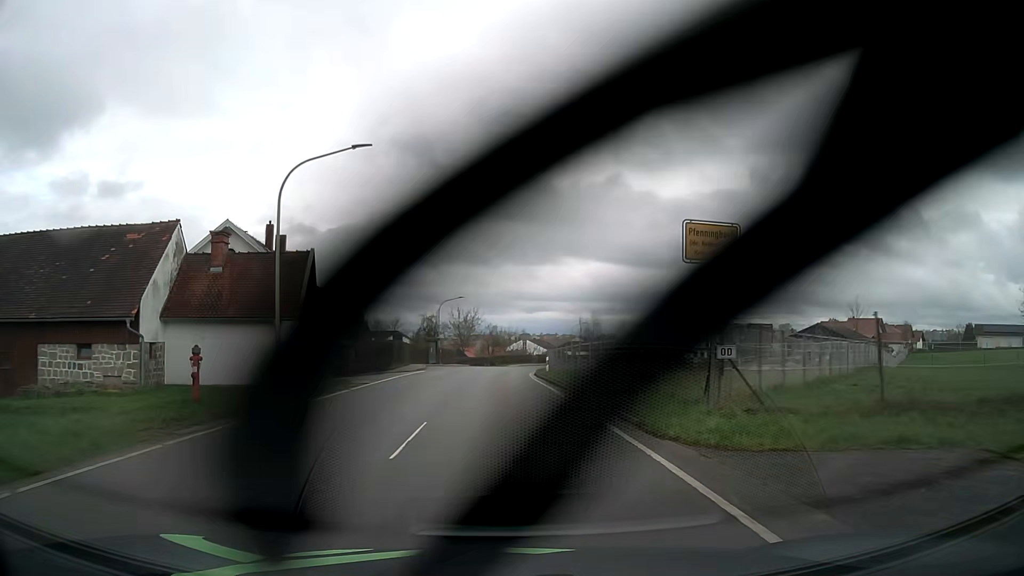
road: tertiary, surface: asphalt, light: Day
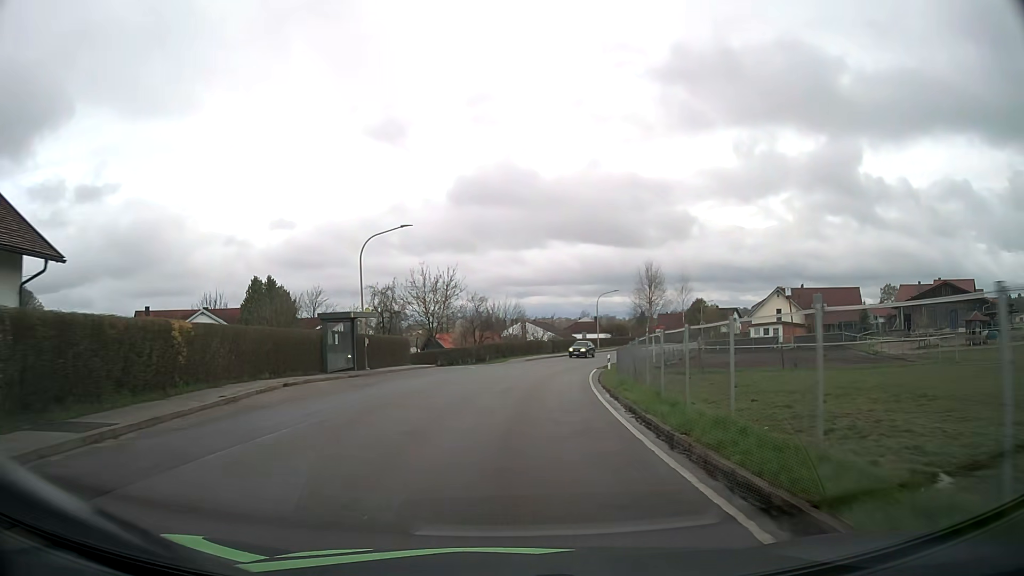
(-0.7, +39.0) m; 0°
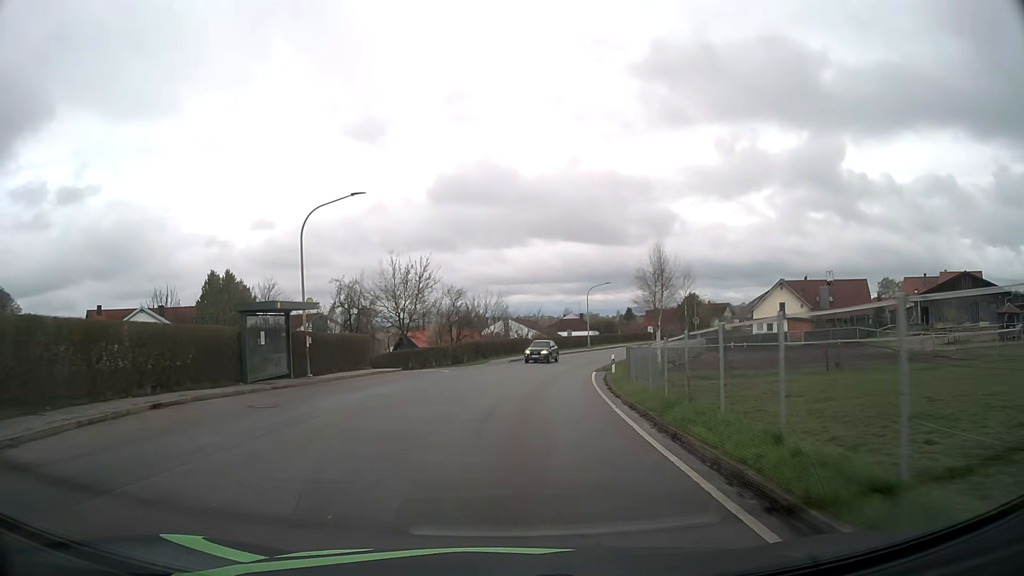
(+0.1, +7.6) m; +2°
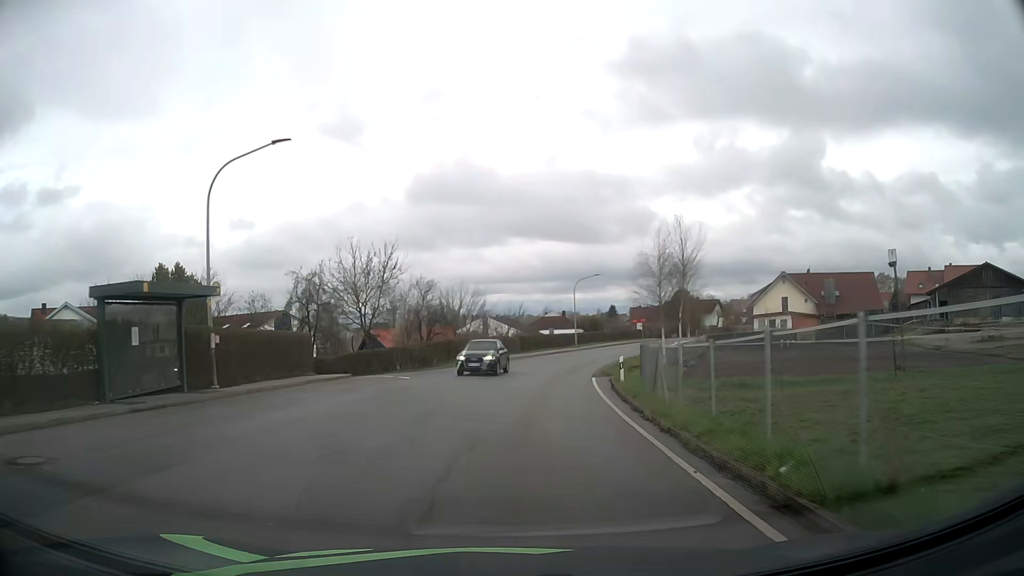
(+0.1, +7.5) m; +1°
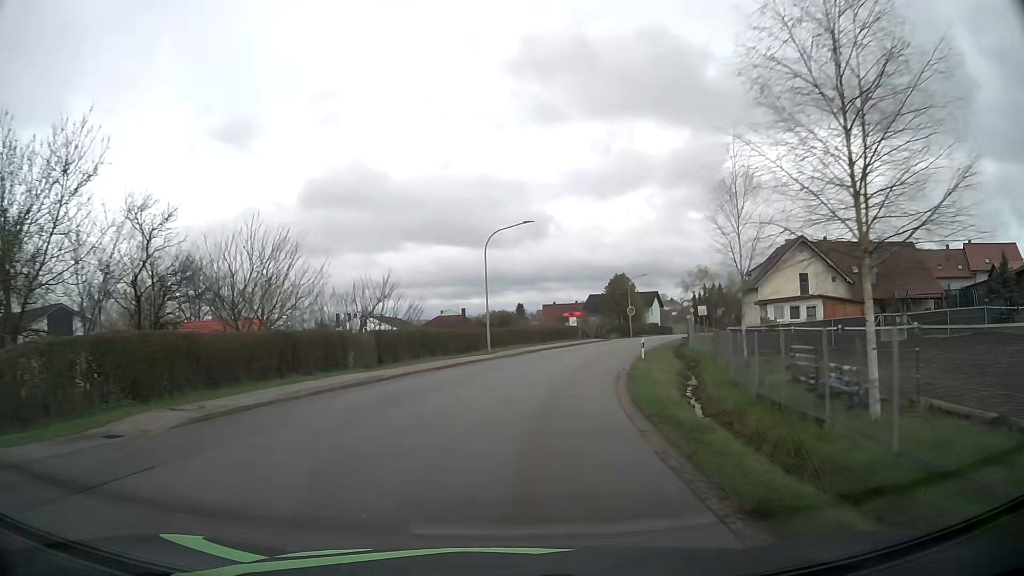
(+2.1, +30.3) m; +8°
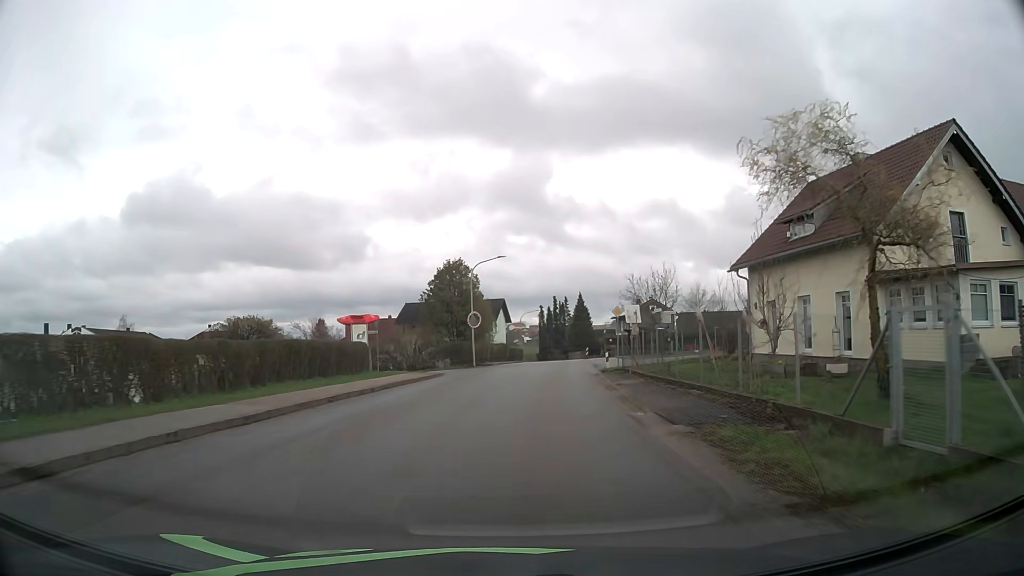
(+5.1, +38.0) m; +15°
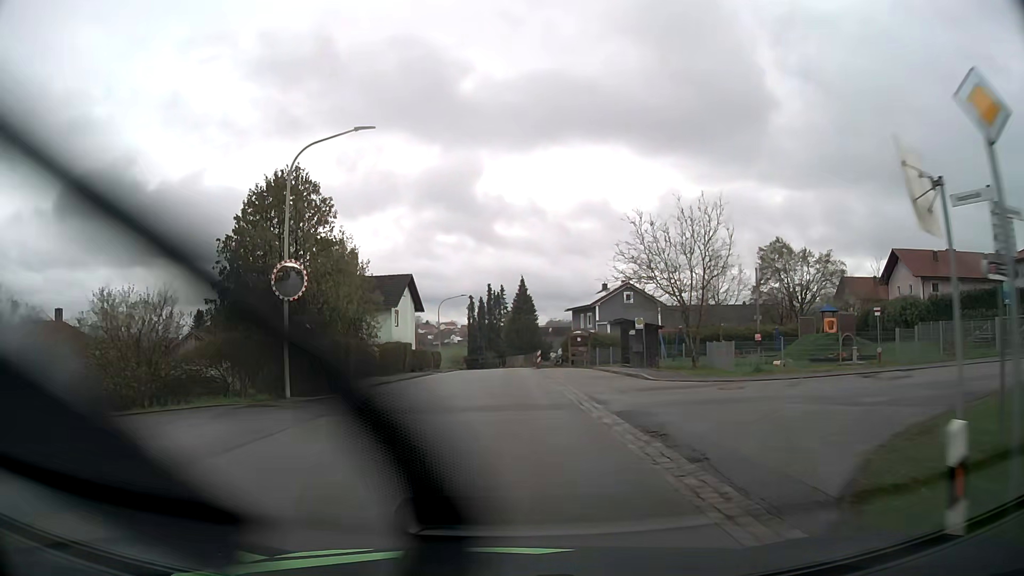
(+2.0, +30.1) m; +6°
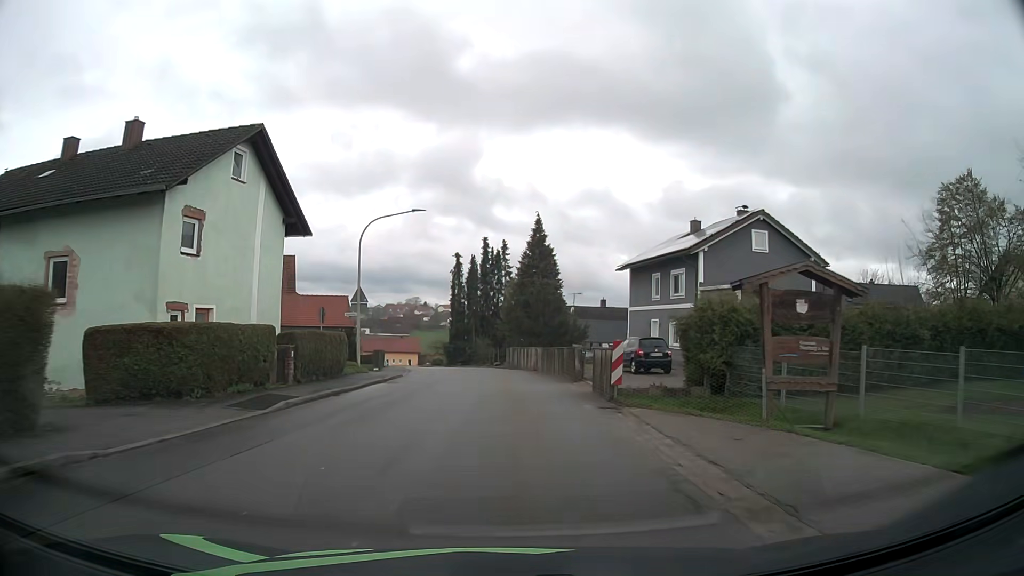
(+0.1, +37.2) m; 0°
(0, +10) (0, +20) (0, +30) (-1, +40) (-2, +50) (-5, +60) (-8, +69) (-12, +78) (-17, +87) (-23, +95) m
